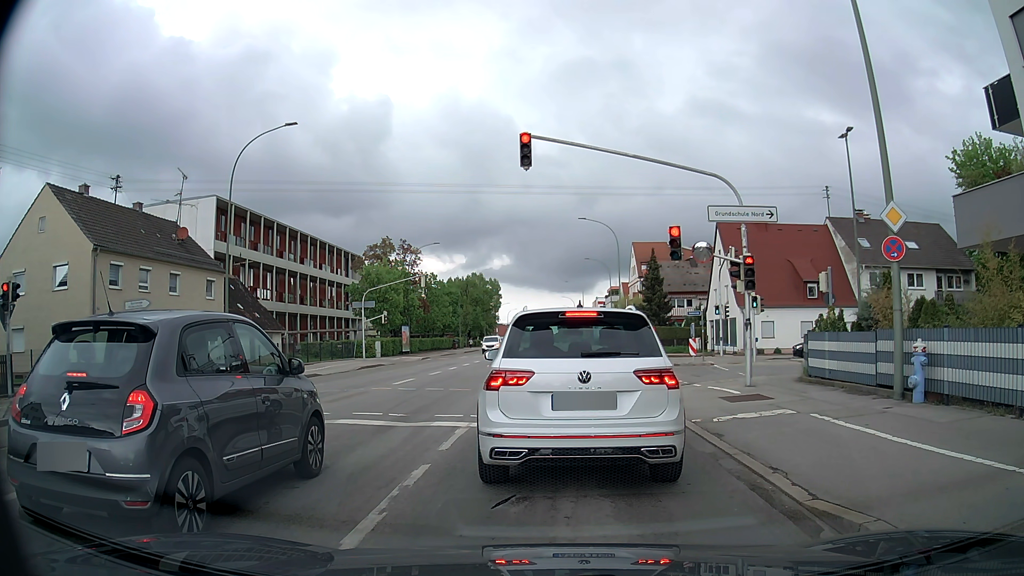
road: tertiary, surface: asphalt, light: Day
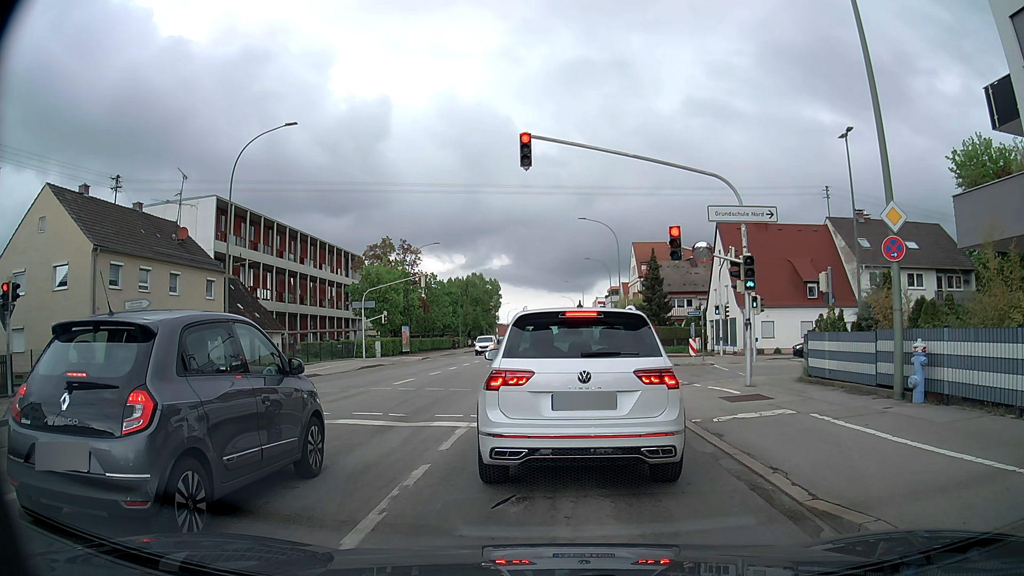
(0.0, 0.0) m; 0°
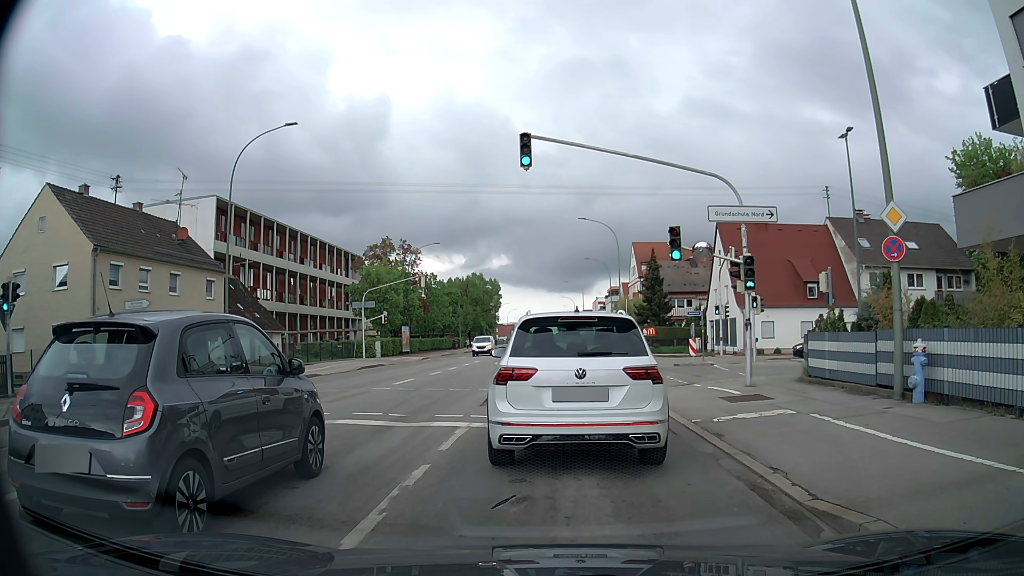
(0.0, 0.0) m; 0°
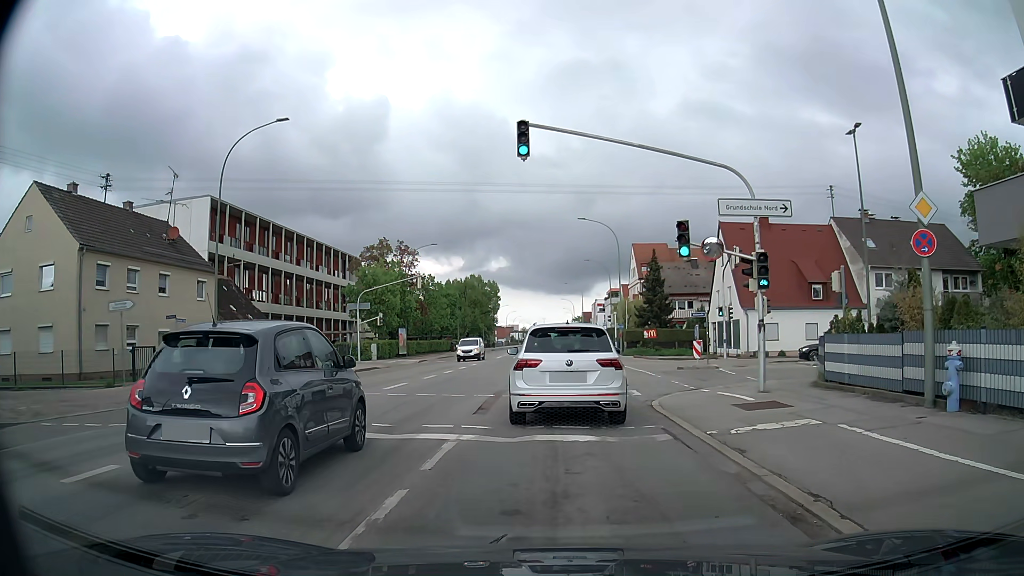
(0.0, +1.1) m; -1°
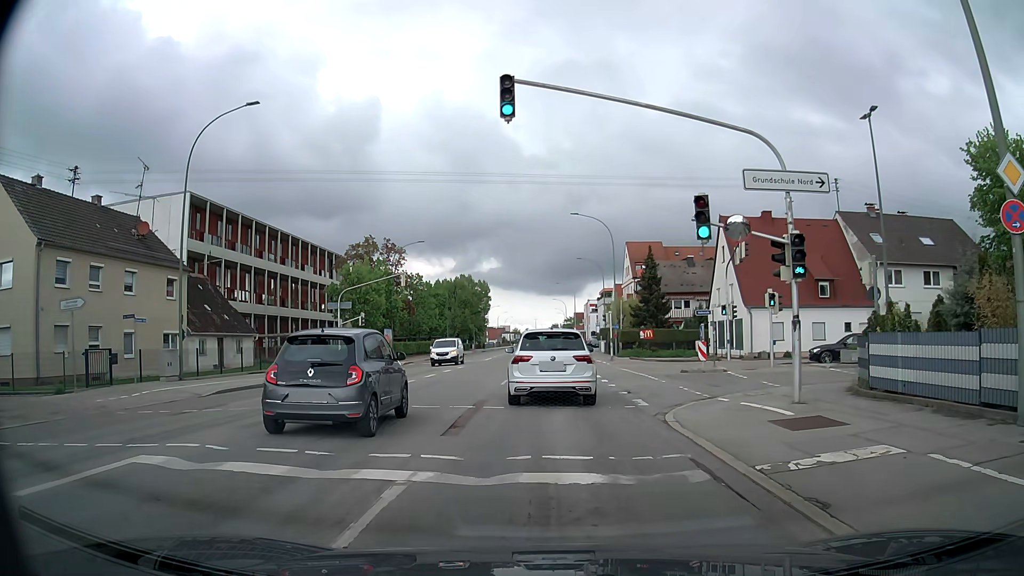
(0.0, +2.9) m; -2°
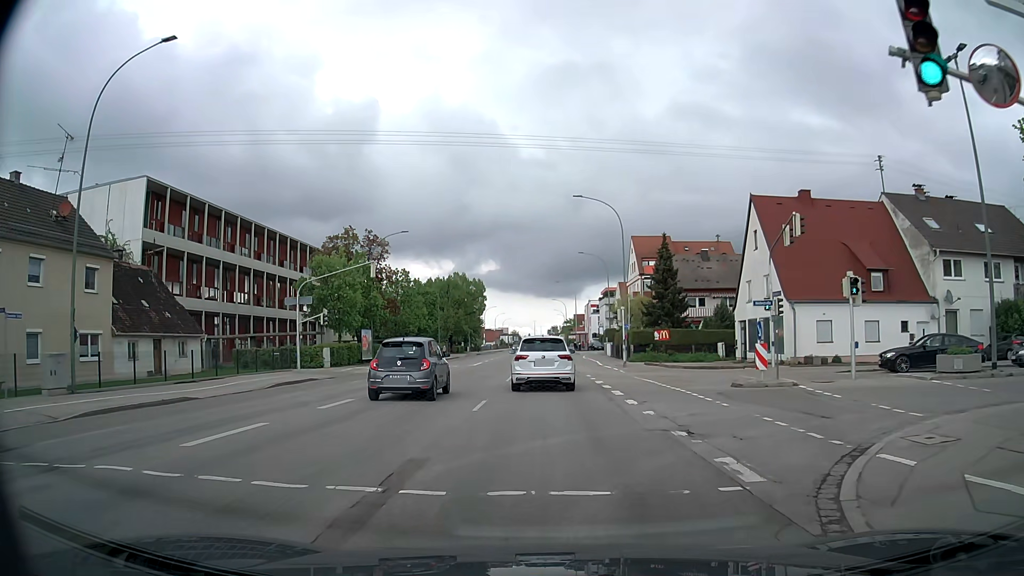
(+0.2, +8.2) m; +1°
